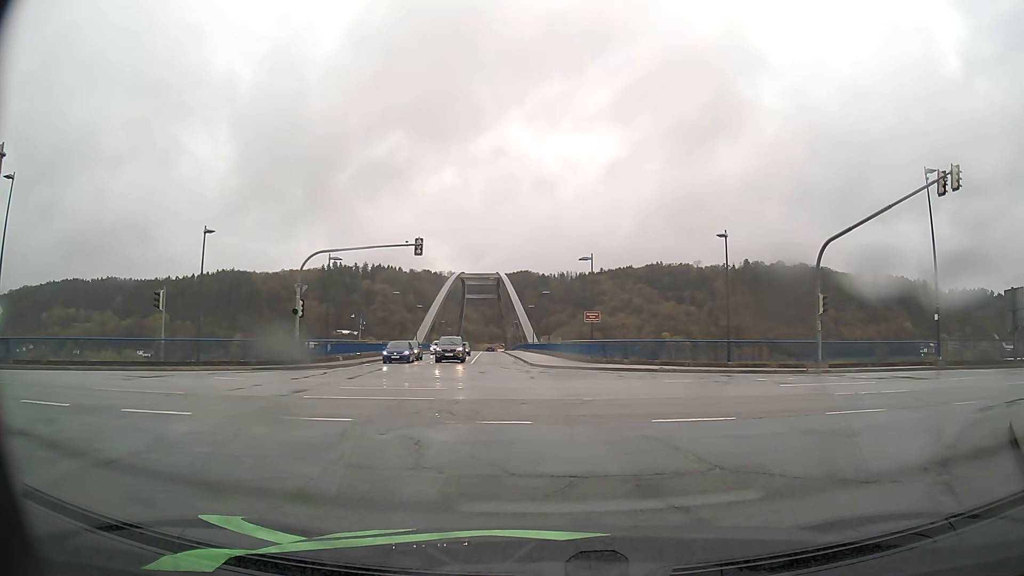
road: tertiary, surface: asphalt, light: Day
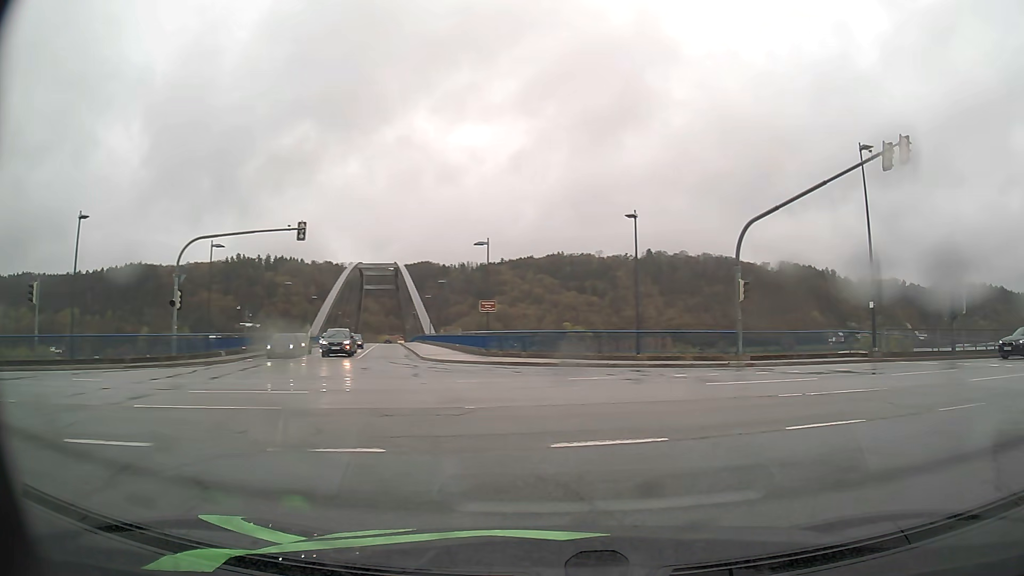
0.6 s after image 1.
(+0.2, +3.0) m; +9°
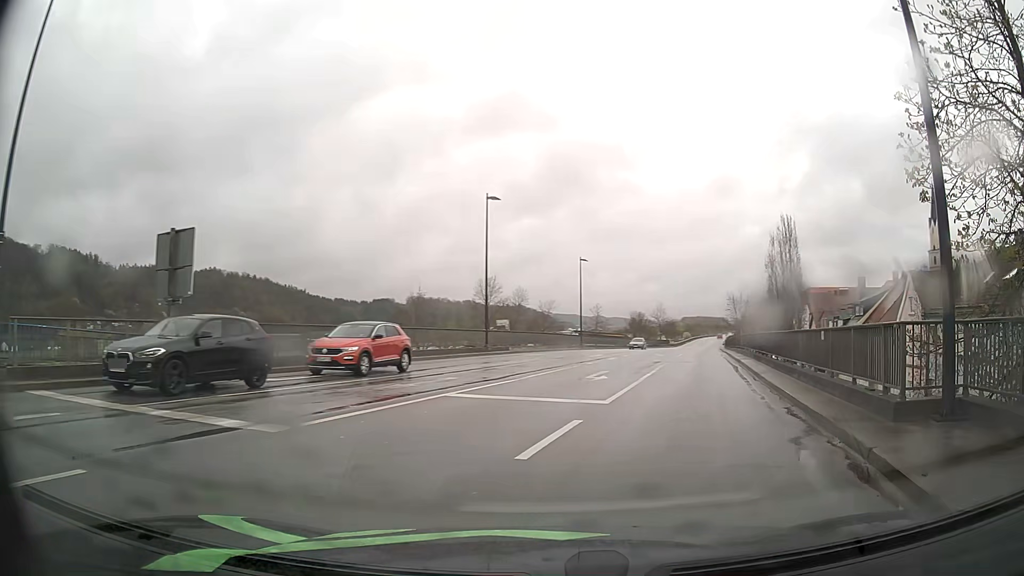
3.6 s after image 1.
(+8.6, +13.2) m; +64°
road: primary
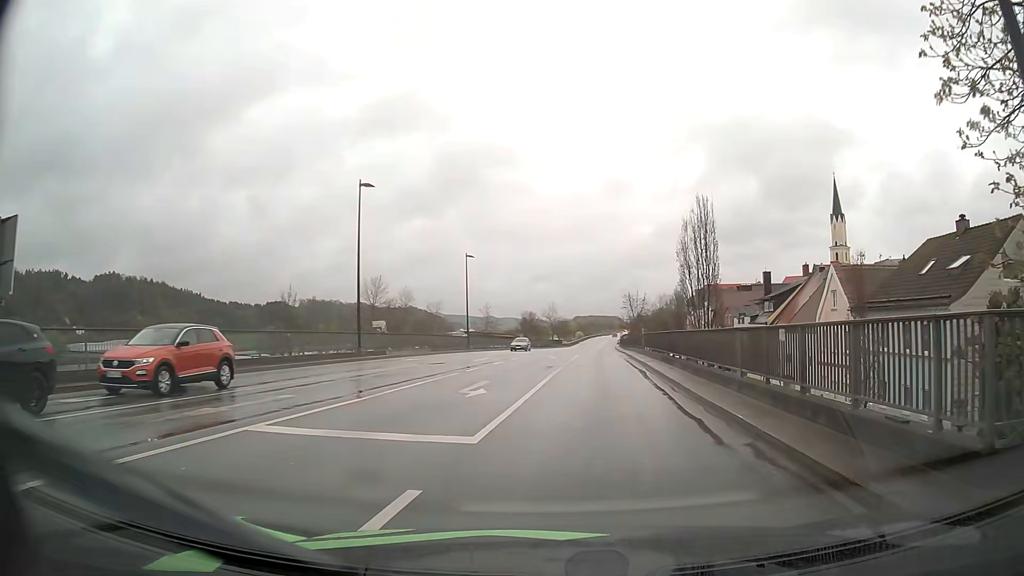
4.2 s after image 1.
(+0.4, +4.3) m; +10°
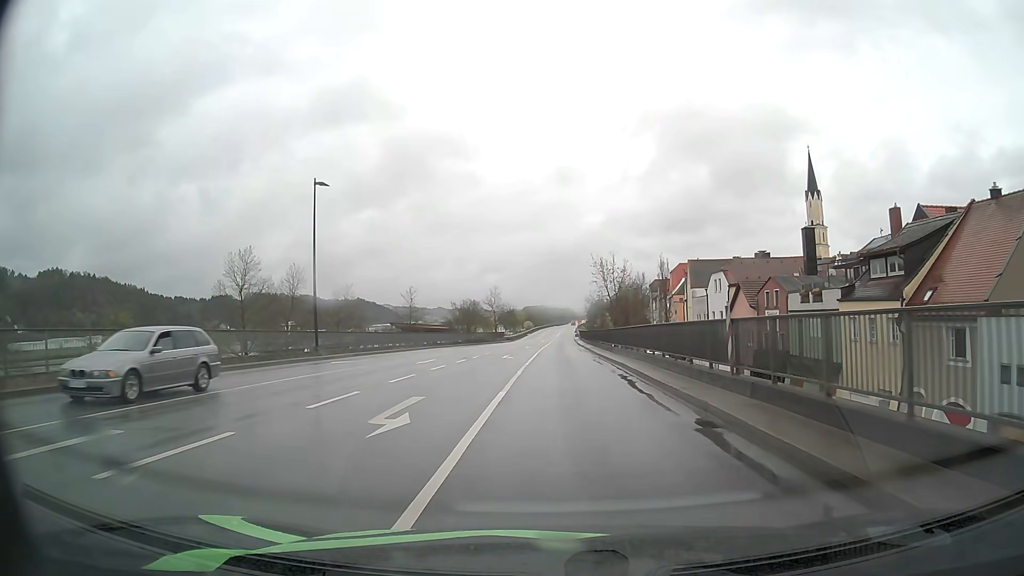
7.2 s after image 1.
(+1.9, +31.2) m; +5°
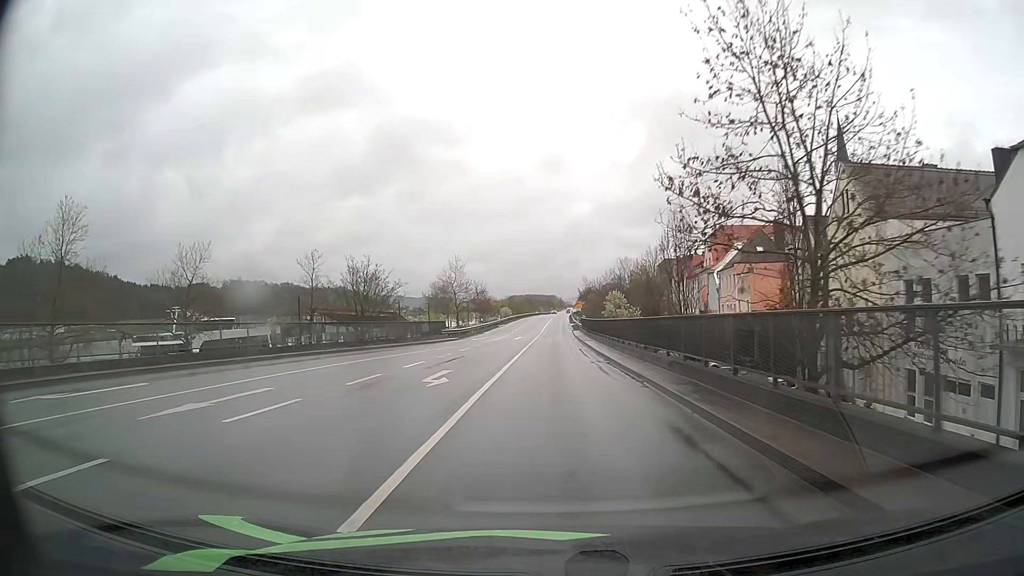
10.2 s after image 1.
(+0.4, +44.7) m; +1°
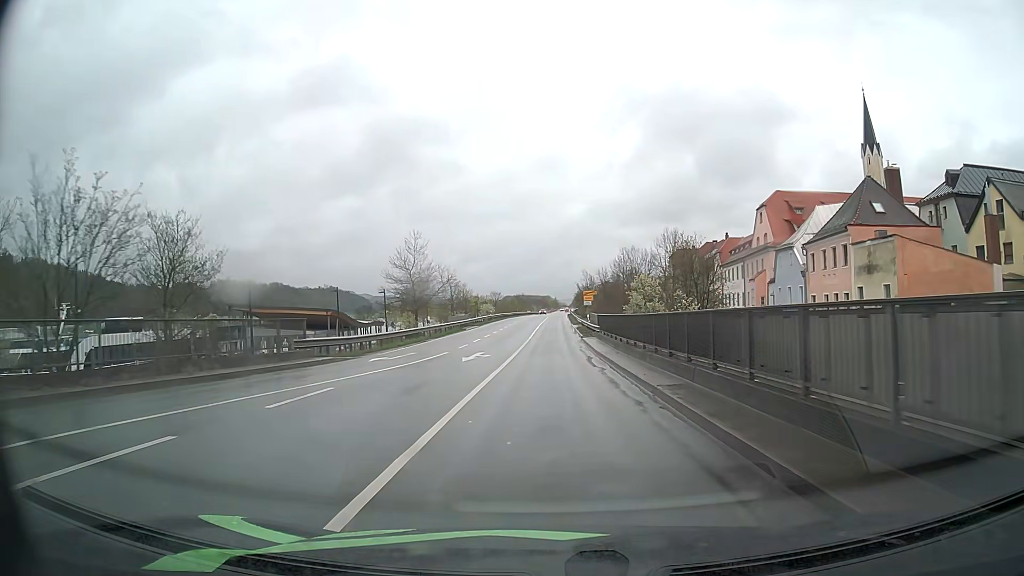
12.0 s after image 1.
(+0.2, +28.6) m; +1°
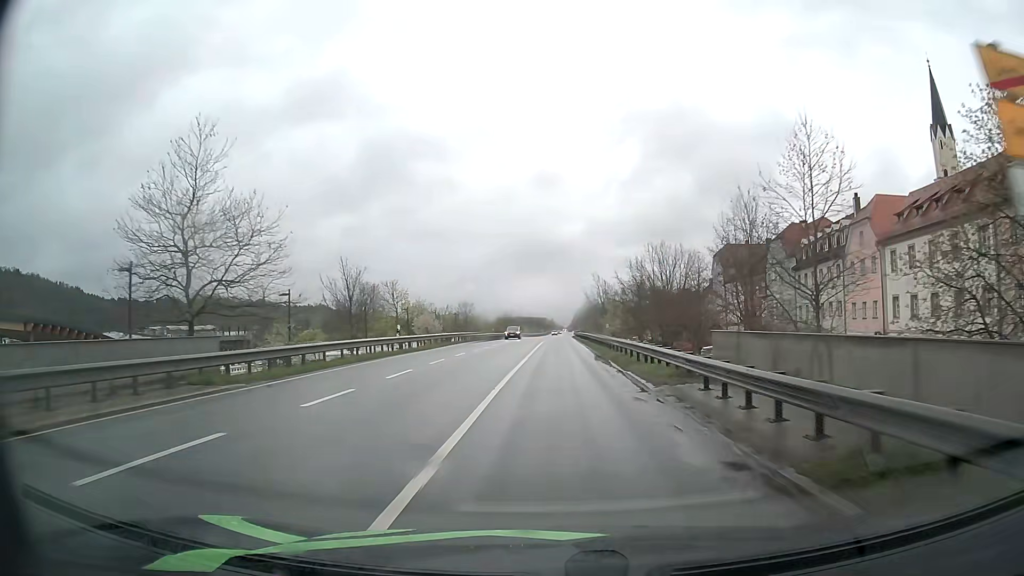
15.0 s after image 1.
(+0.1, +49.7) m; 0°
(0, +10) (0, +20) (0, +30) (+1, +40) (+1, +50) (+1, +60) (+1, +70) (+2, +80) (+2, +90) (+2, +100) m
